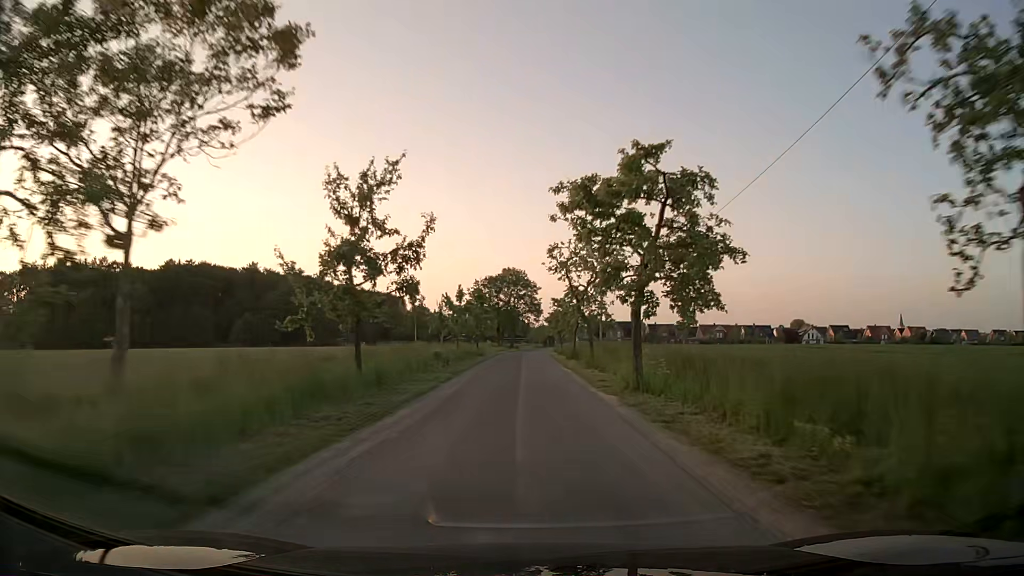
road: unclassified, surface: asphalt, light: Day
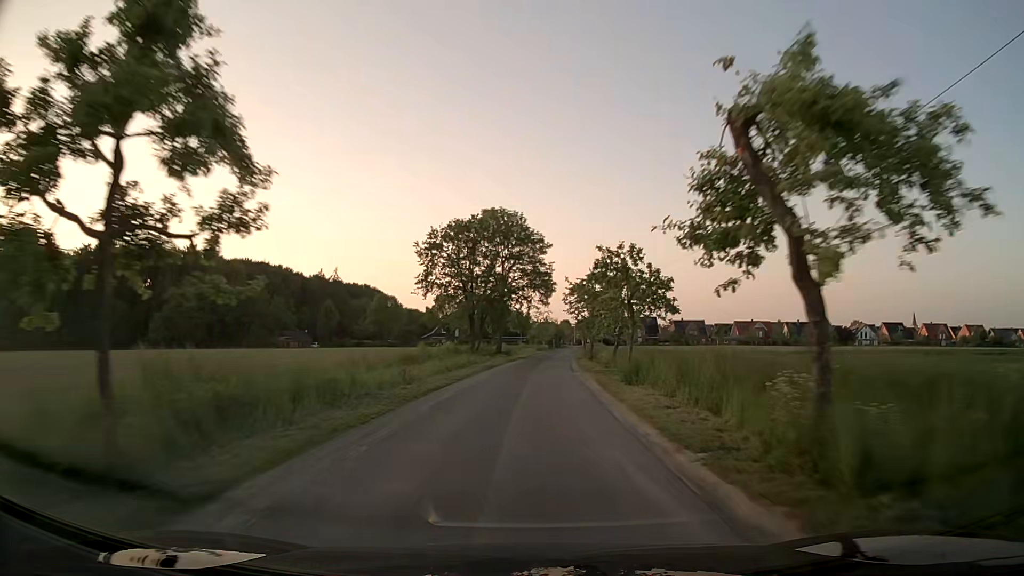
(-0.1, +51.6) m; 0°
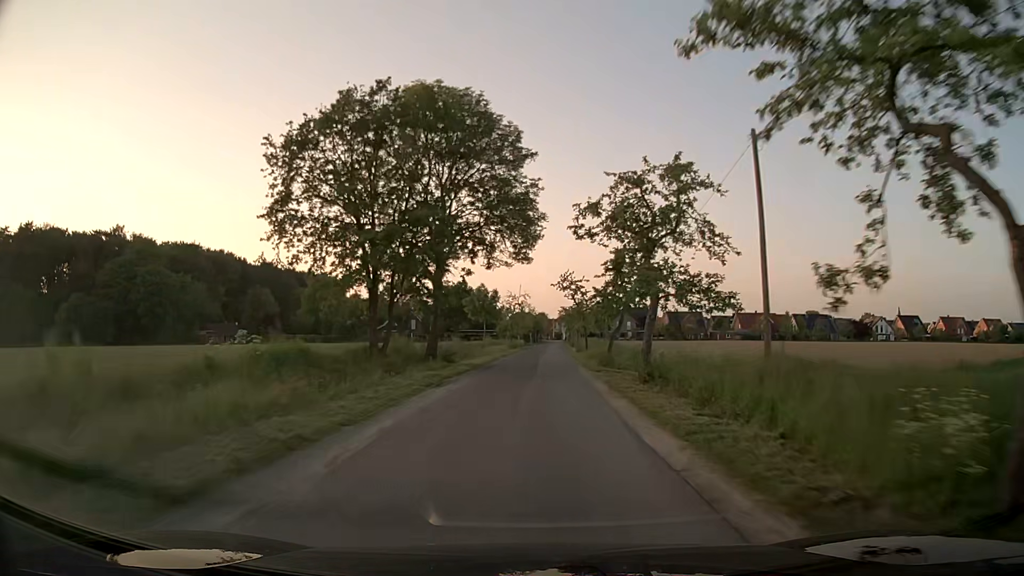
(+0.5, +30.4) m; +2°
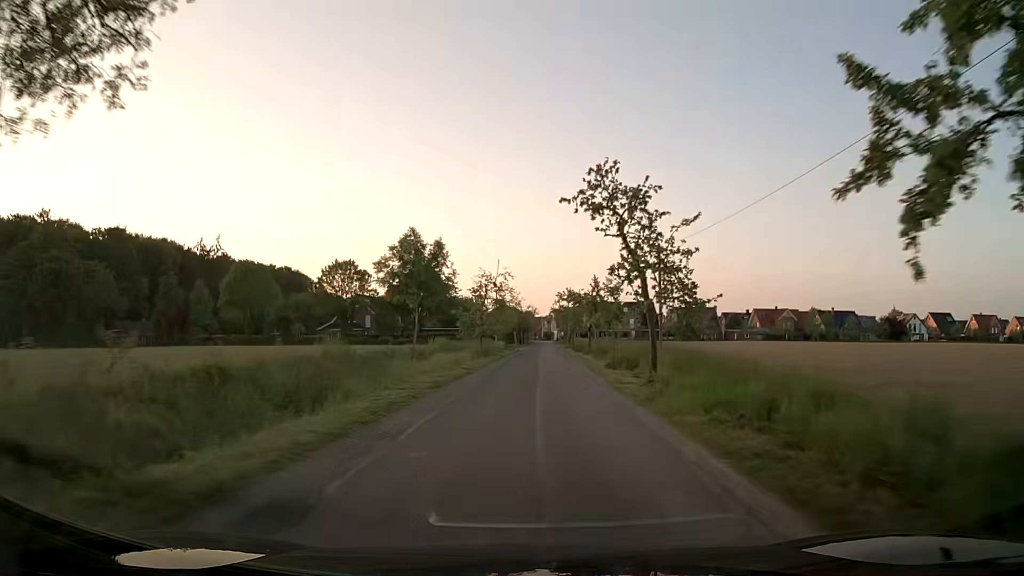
(+0.3, +30.0) m; +1°
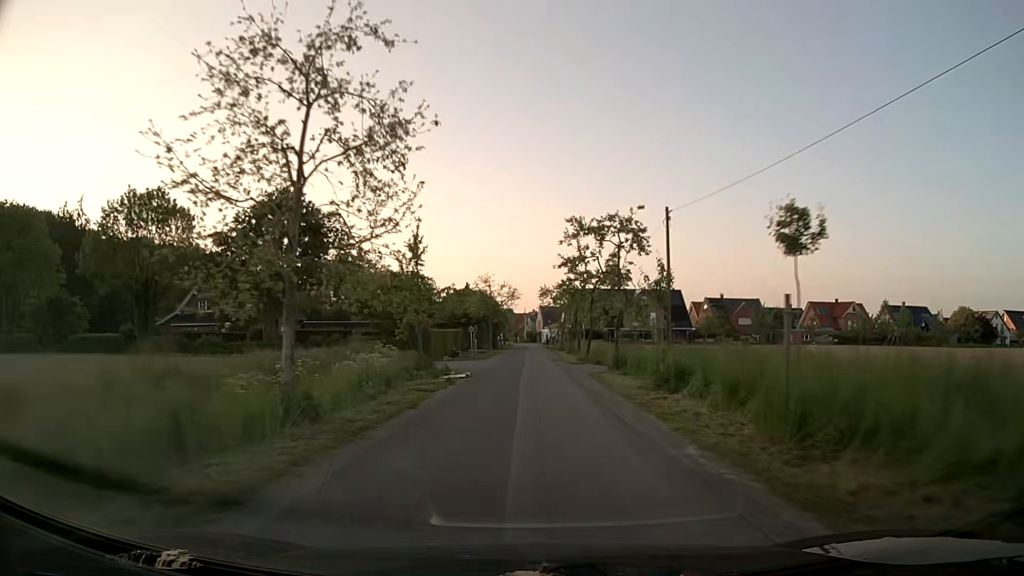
(+0.7, +49.1) m; +2°
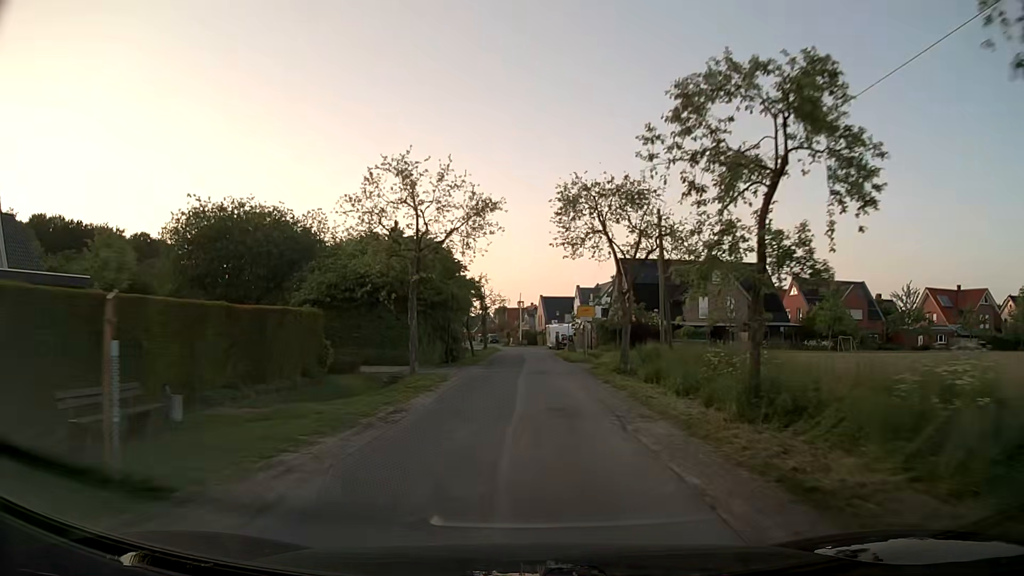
(-0.1, +46.0) m; 0°
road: residential
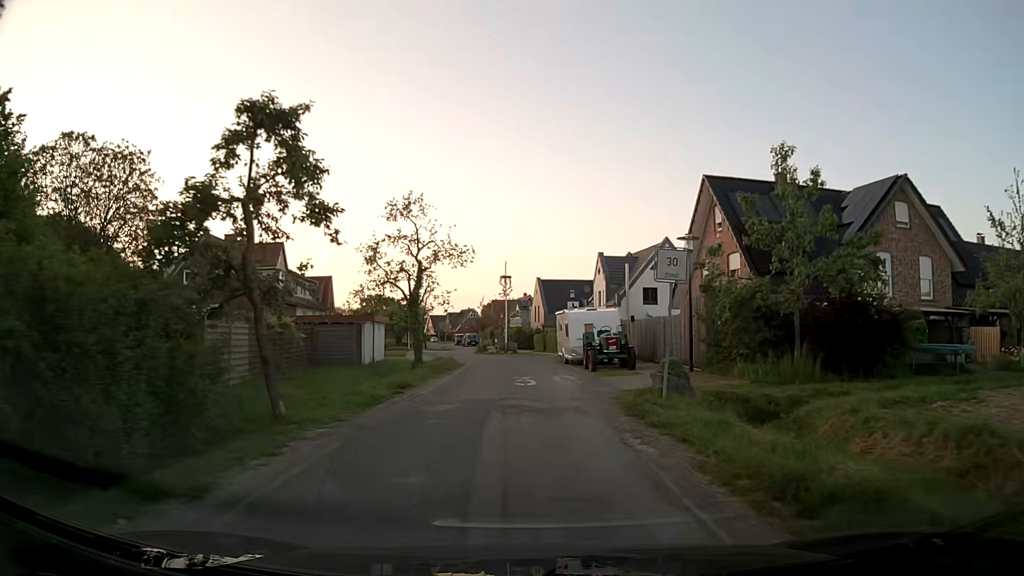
(+0.2, +37.6) m; +1°
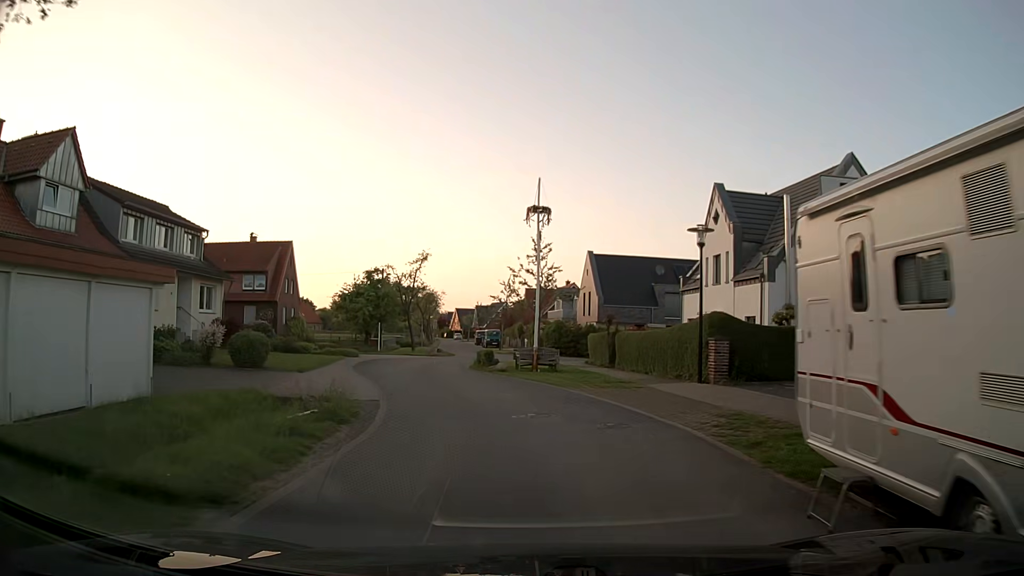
(-0.5, +28.0) m; -3°
(0, +10) (-2, +20) (-4, +30) (-2, +39) (+6, +45) (+16, +46) (+26, +47) (+36, +48) (+46, +49) (+56, +49) m
